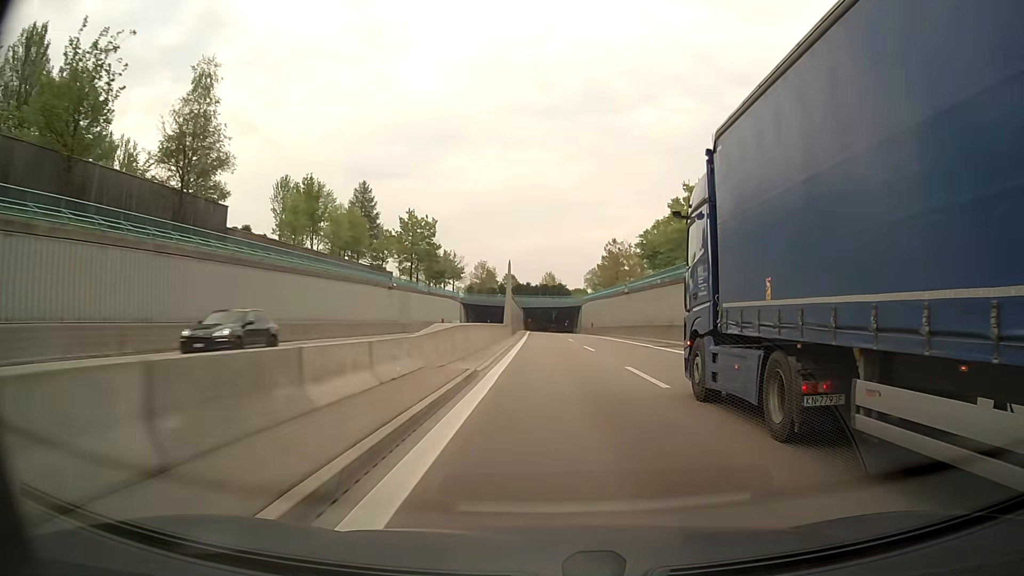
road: motorway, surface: asphalt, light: Day
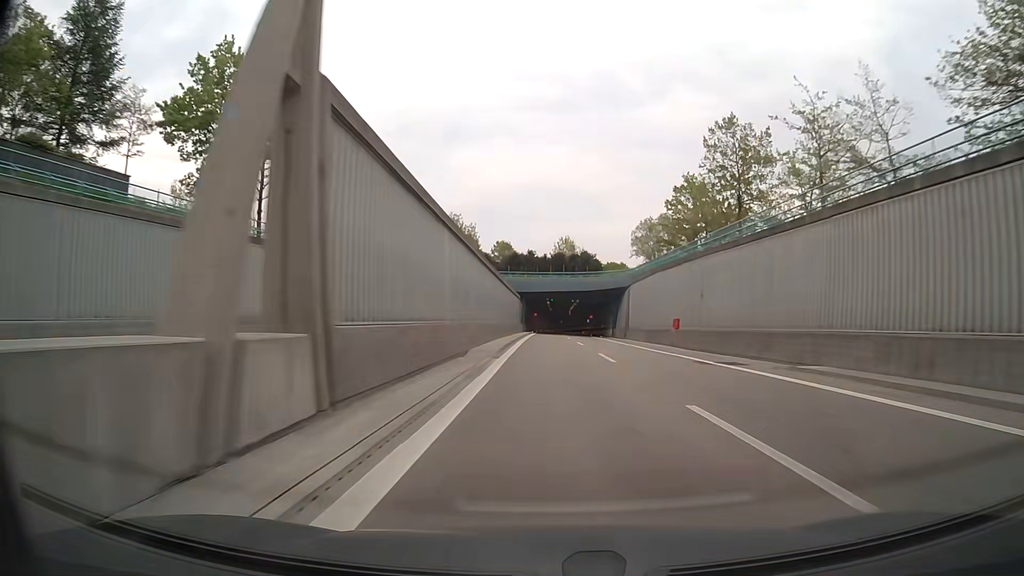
(-0.8, +63.2) m; -1°
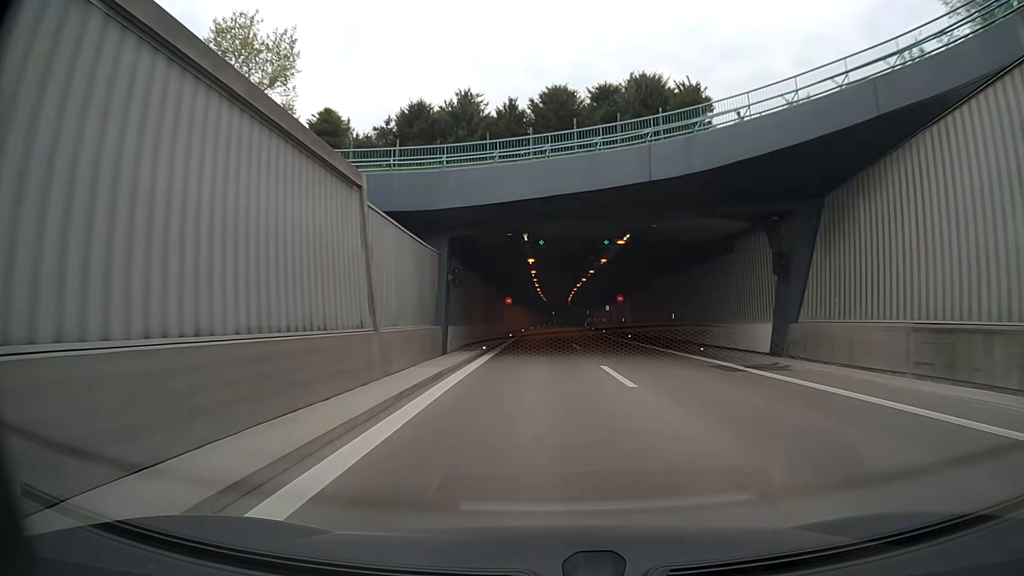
(+0.2, +63.8) m; +1°
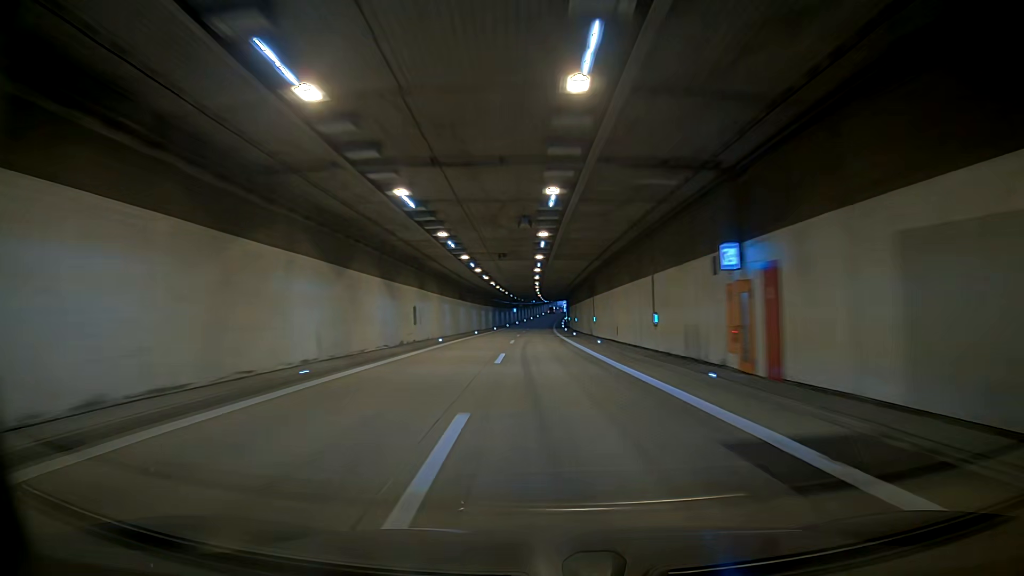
(+0.5, +64.2) m; 0°
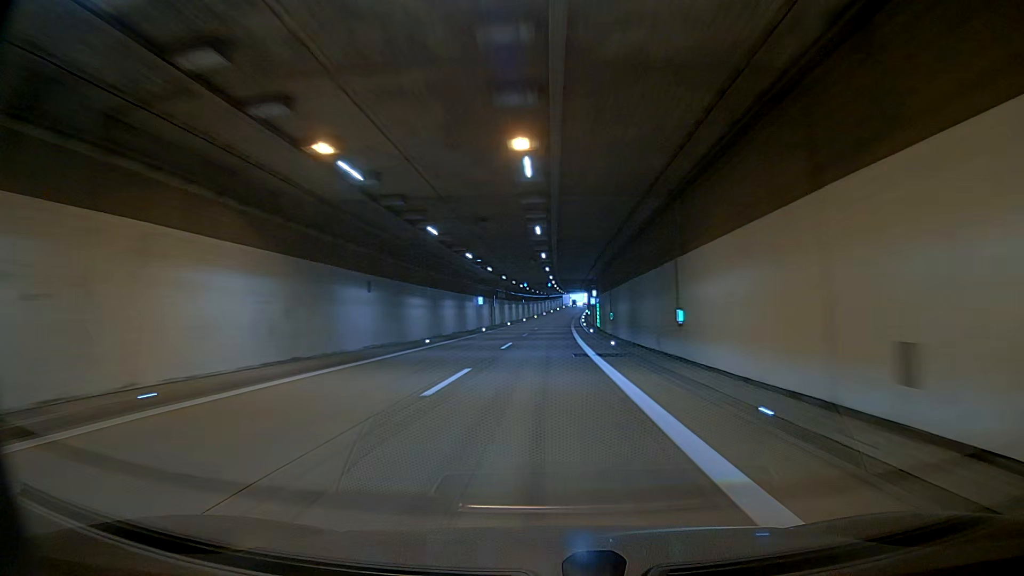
(-1.9, +81.3) m; -1°
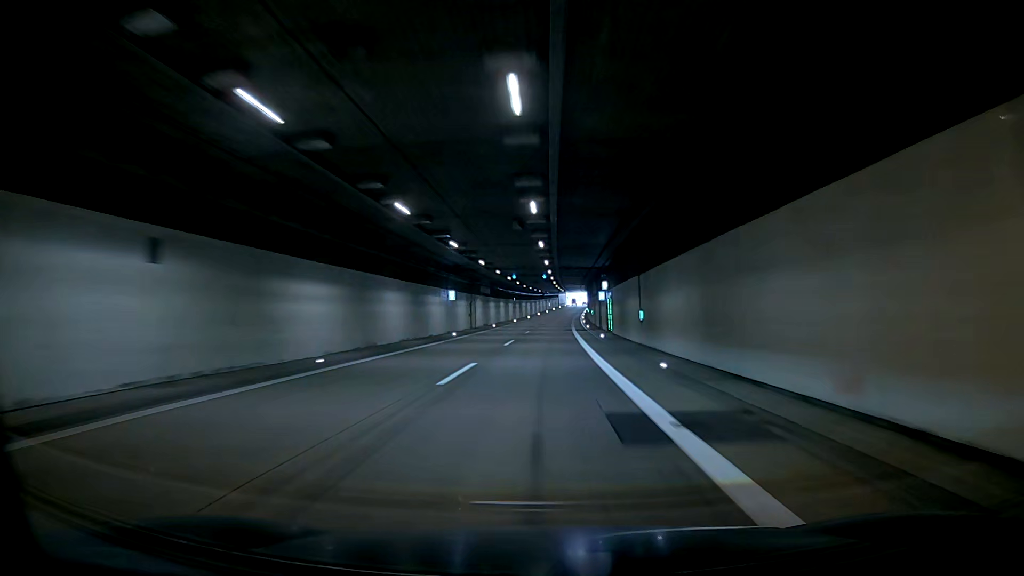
(+0.1, +16.3) m; 0°
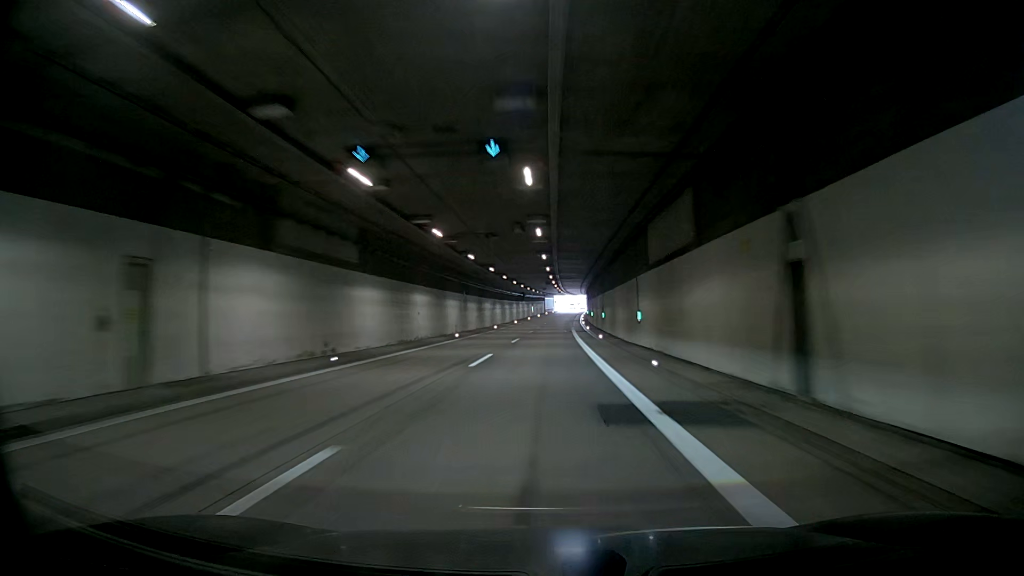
(0.0, +48.7) m; 0°
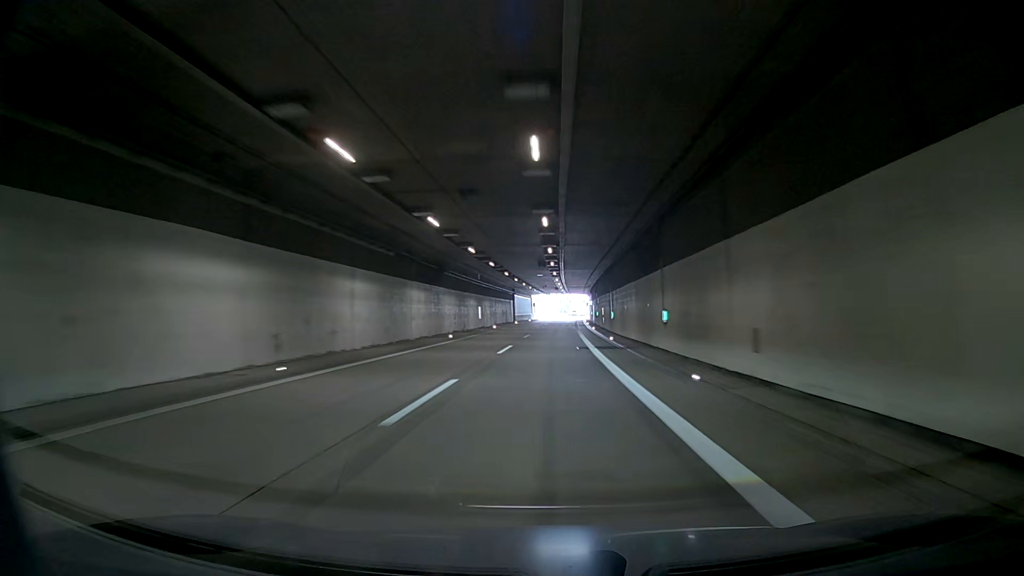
(0.0, +79.9) m; 0°
